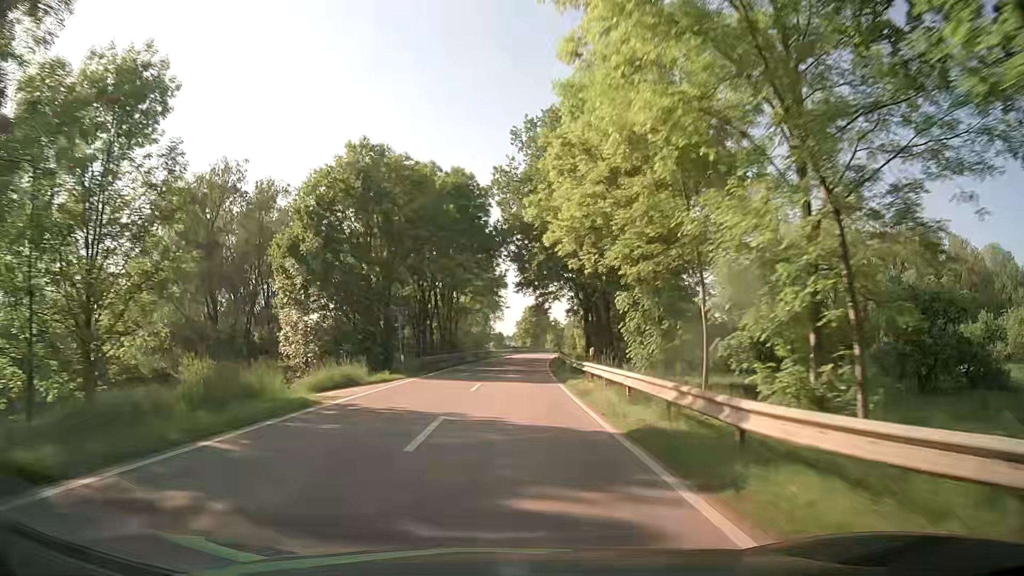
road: tertiary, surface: asphalt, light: Day
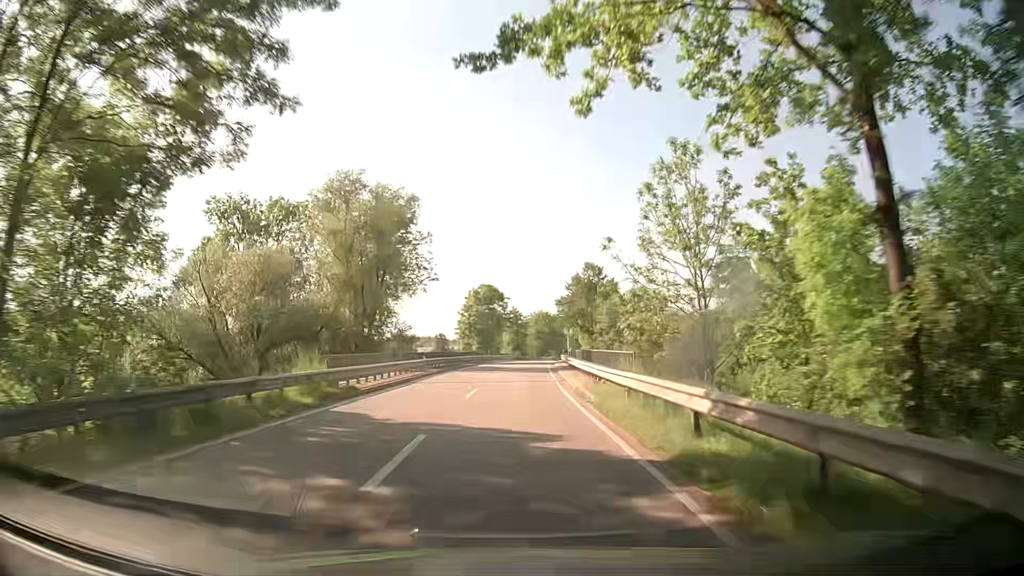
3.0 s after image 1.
(+2.6, +62.3) m; +5°
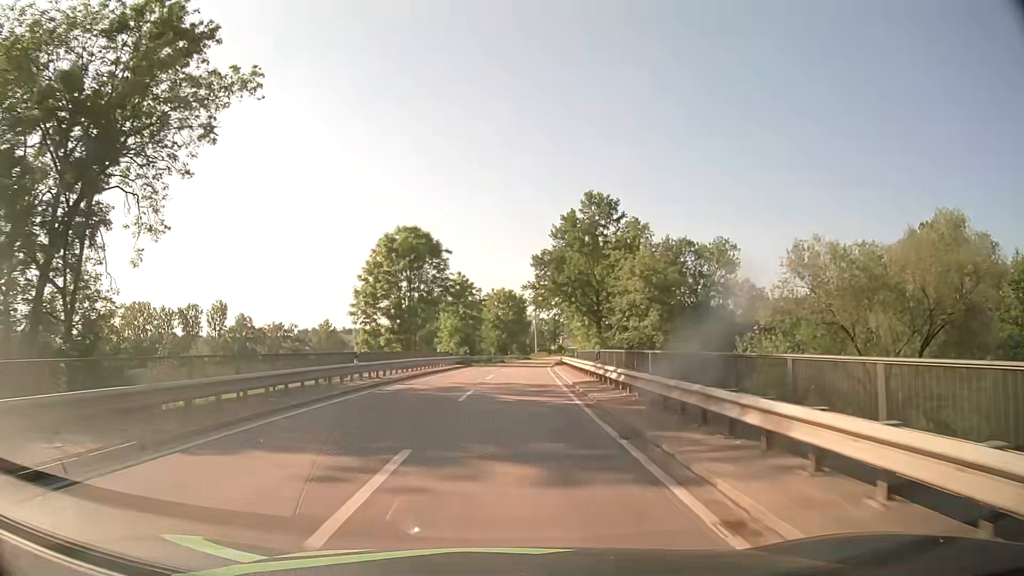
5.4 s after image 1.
(+1.5, +49.9) m; +3°
(0, +10) (0, +20) (+1, +30) (+1, +40) (+2, +50) (+3, +60) (+3, +70) (+4, +80) (+6, +90) (+7, +100) m
